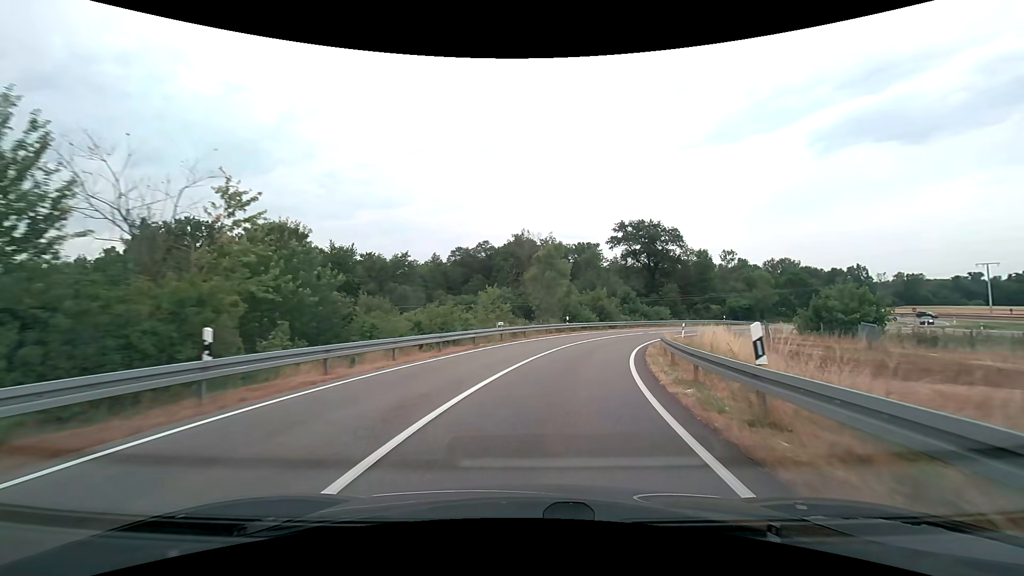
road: trunk_link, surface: asphalt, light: Day
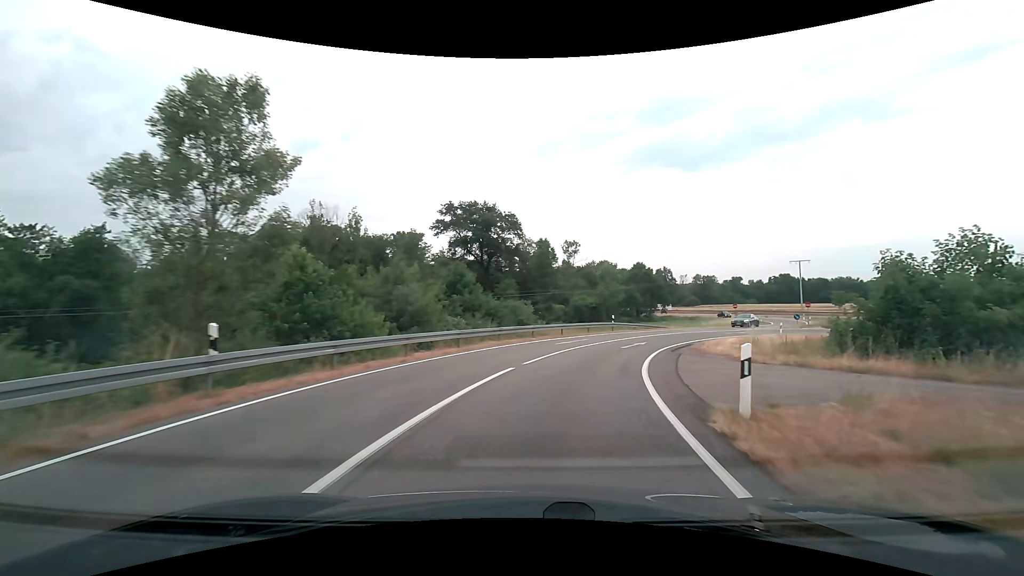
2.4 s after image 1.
(+4.8, +29.5) m; +19°
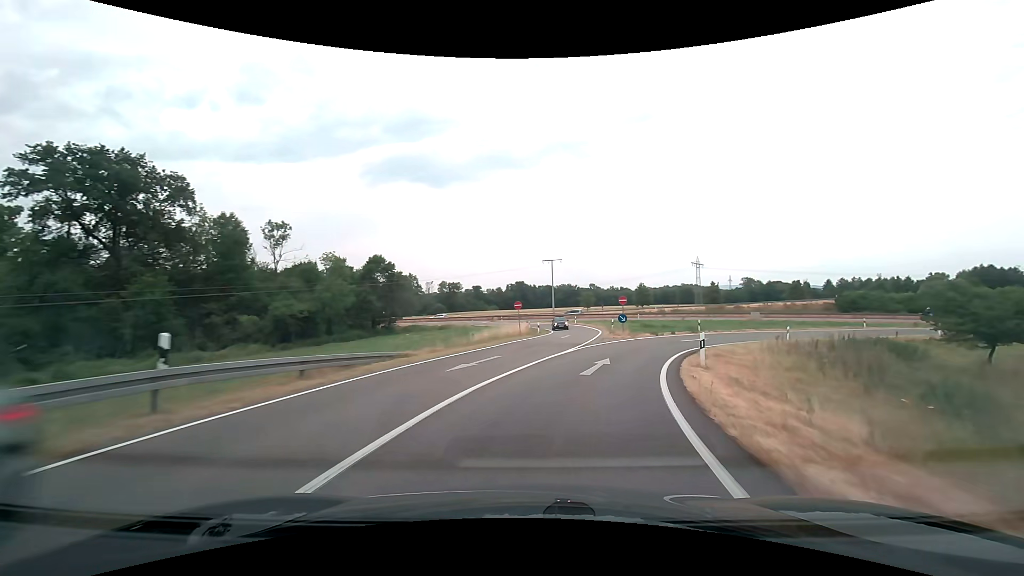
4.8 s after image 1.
(+7.0, +28.8) m; +28°
(+1, +10) (+3, +20) (+8, +29) (+13, +37) (+21, +44) (+29, +49) (+38, +53) (+48, +55) (+58, +56) (+68, +54) m
